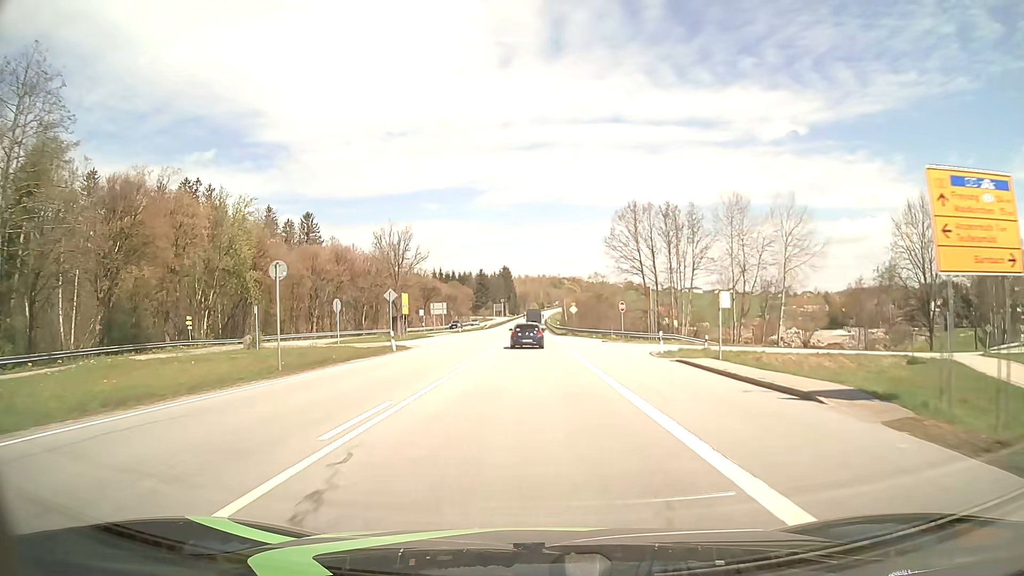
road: primary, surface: asphalt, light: Day
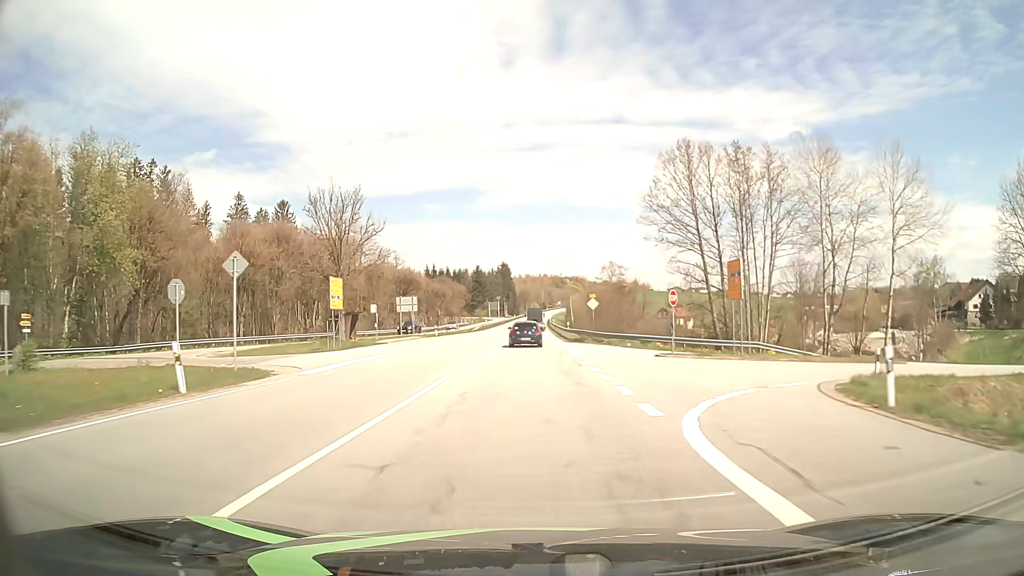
(0.0, +21.7) m; 0°
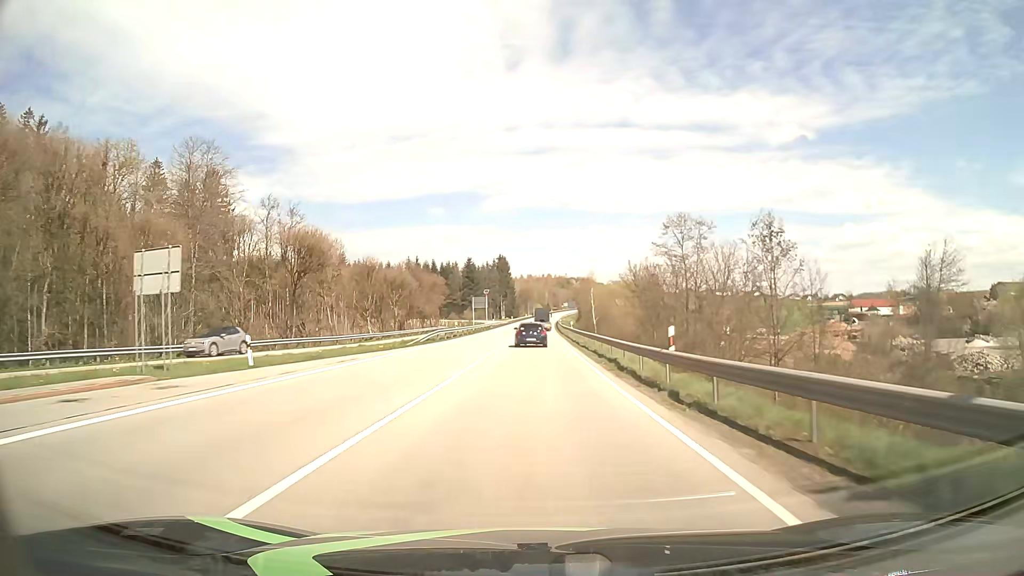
(-0.1, +43.8) m; 0°
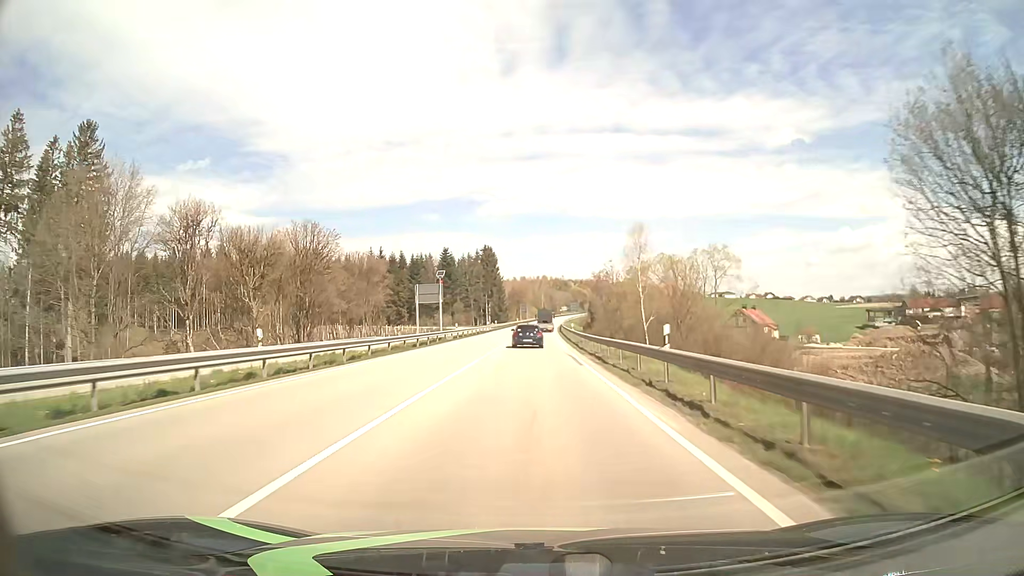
(+0.1, +44.6) m; 0°
